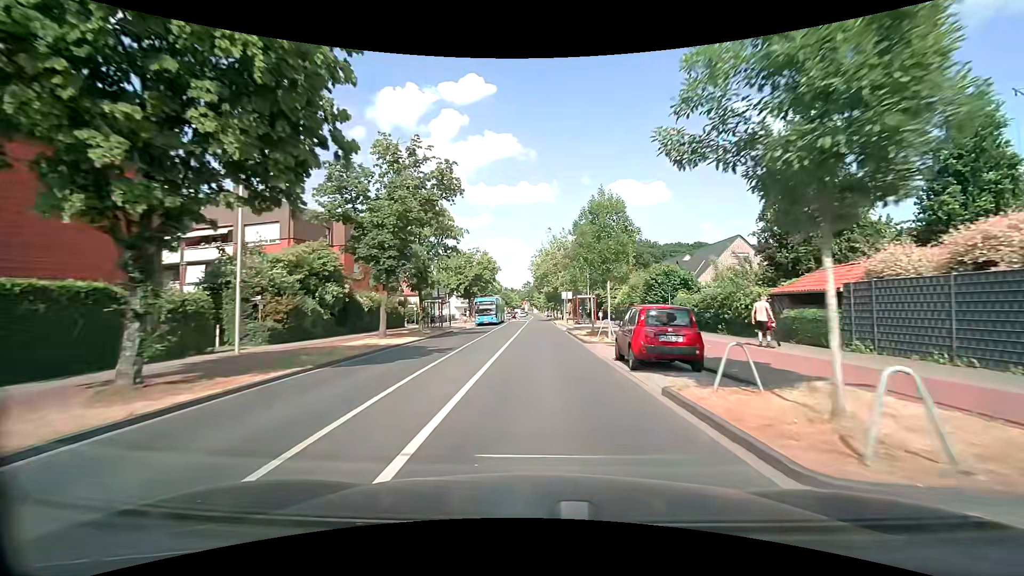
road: tertiary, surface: asphalt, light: Day
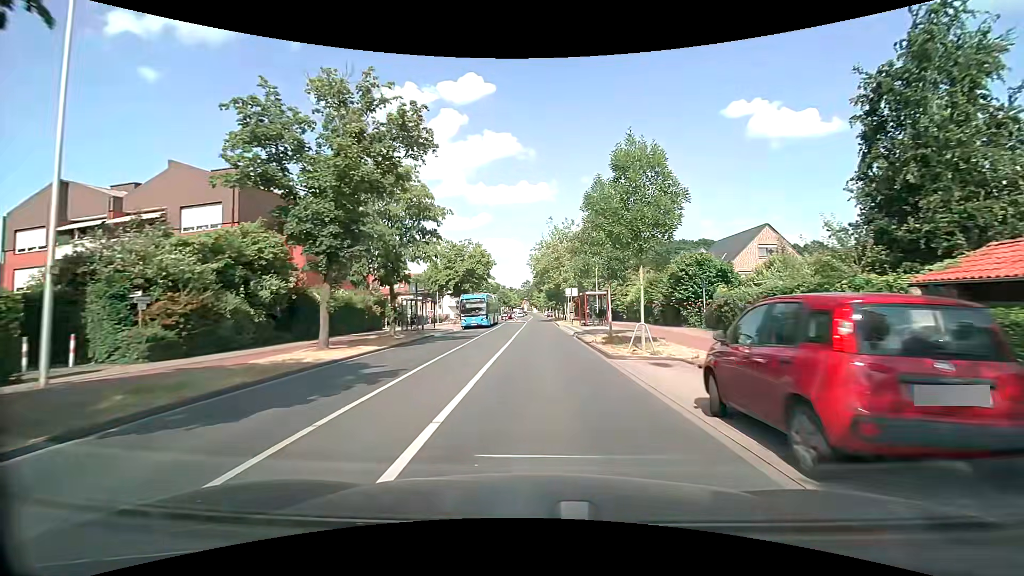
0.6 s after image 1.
(0.0, +7.5) m; 0°
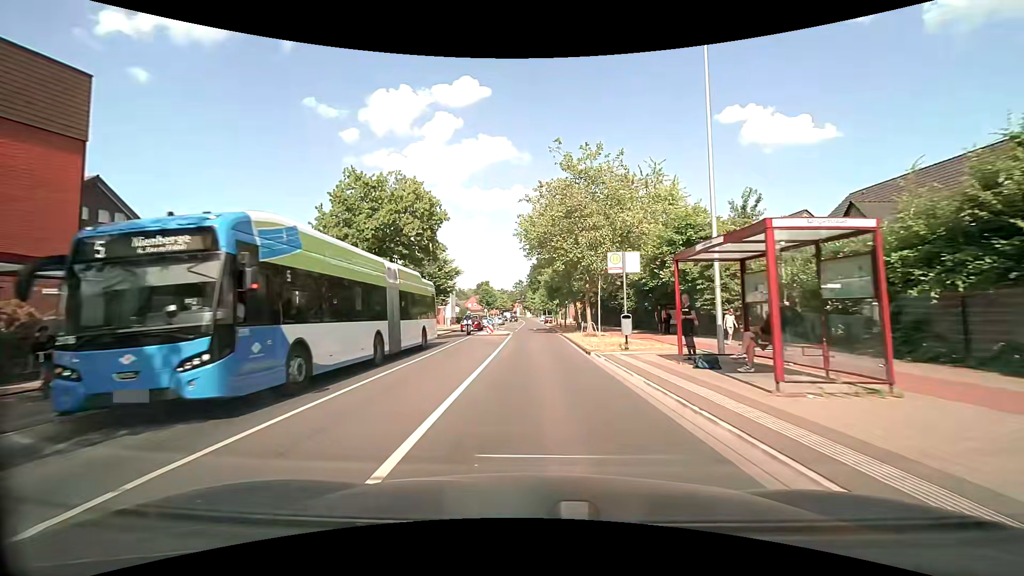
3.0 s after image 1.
(+0.1, +29.6) m; +1°
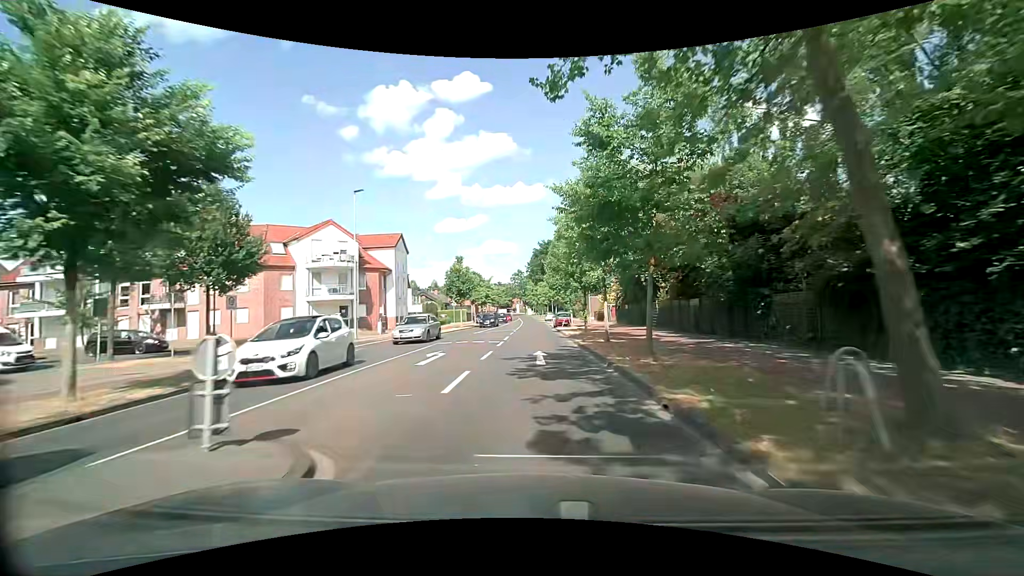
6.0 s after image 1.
(-0.3, +36.1) m; -1°
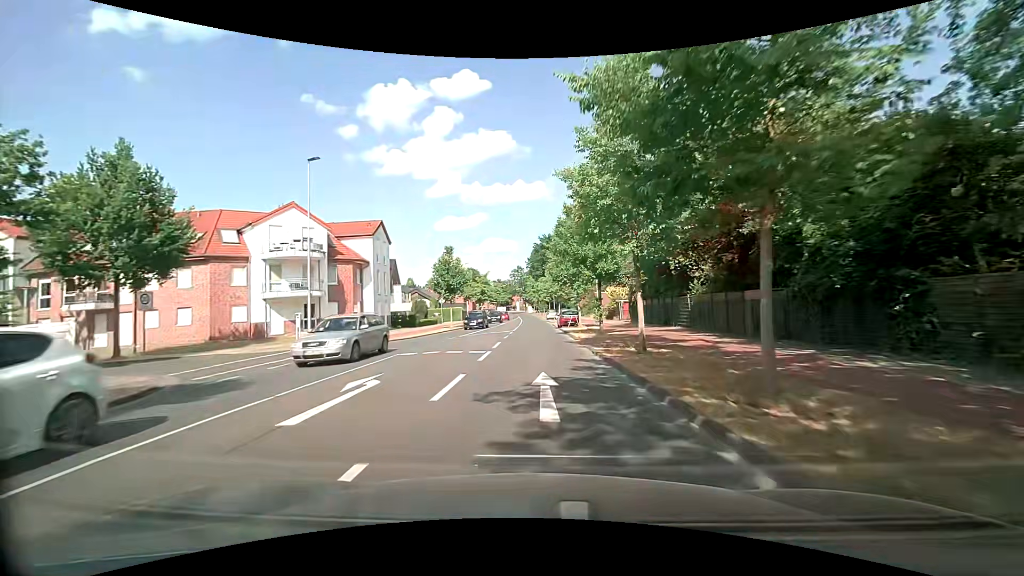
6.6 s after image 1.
(+0.1, +7.1) m; 0°
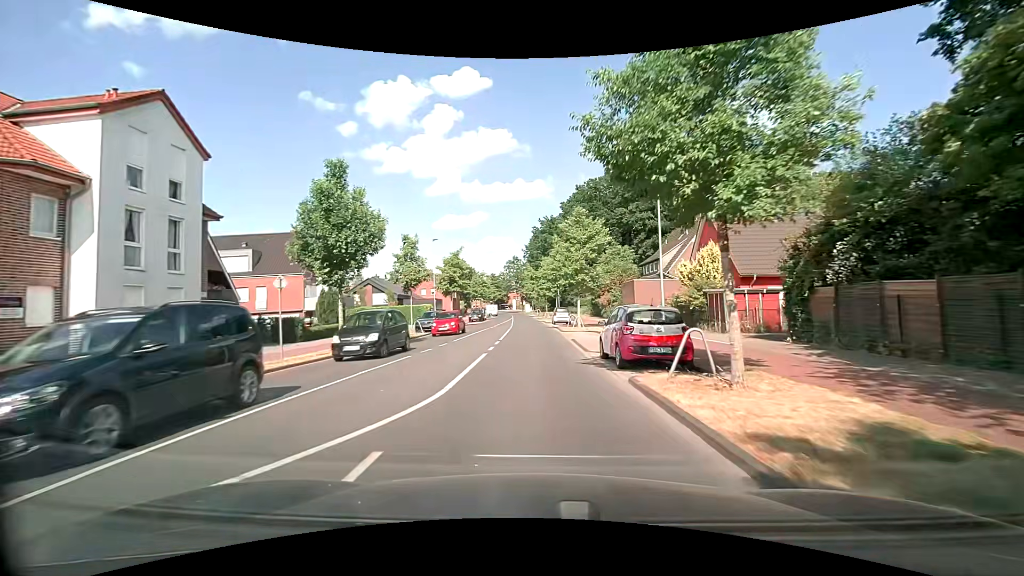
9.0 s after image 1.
(+0.2, +28.0) m; +1°
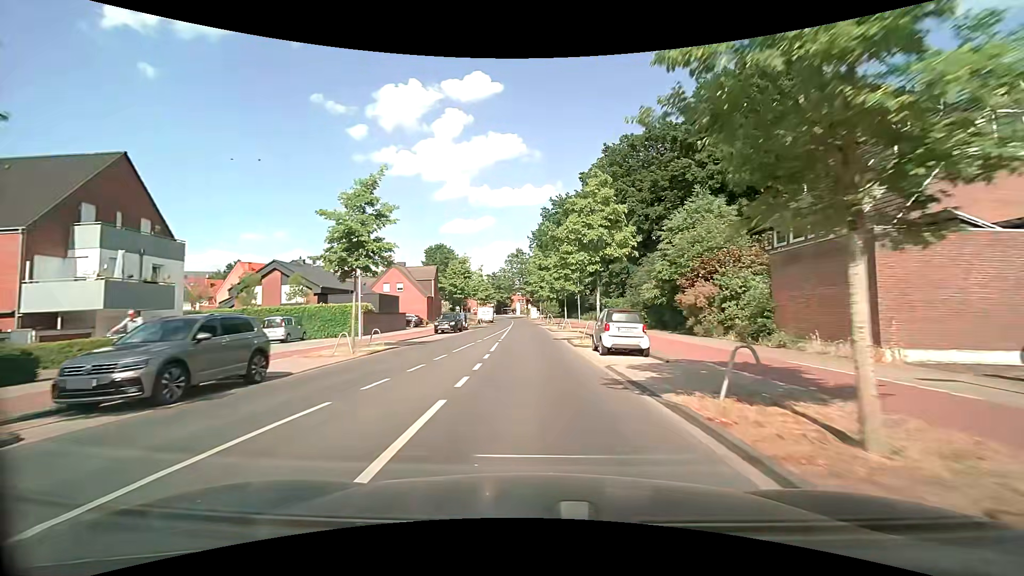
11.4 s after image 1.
(-0.3, +28.2) m; -1°
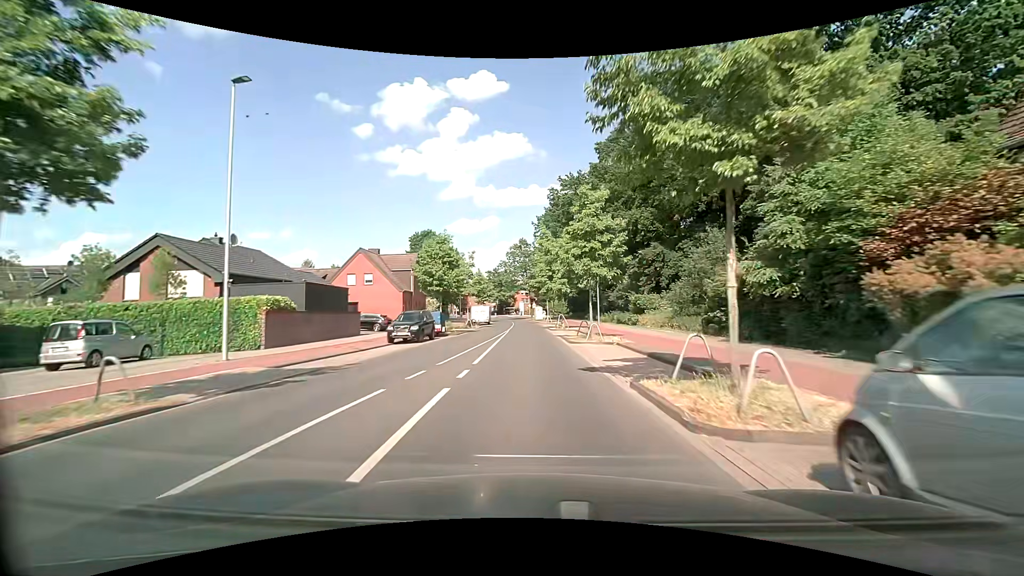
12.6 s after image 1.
(-0.1, +14.6) m; -1°
(0, +10) (0, +20) (0, +30) (-1, +40) (-1, +50) (-1, +60) (-2, +70) (-2, +80) (-3, +90) (-4, +100) m
